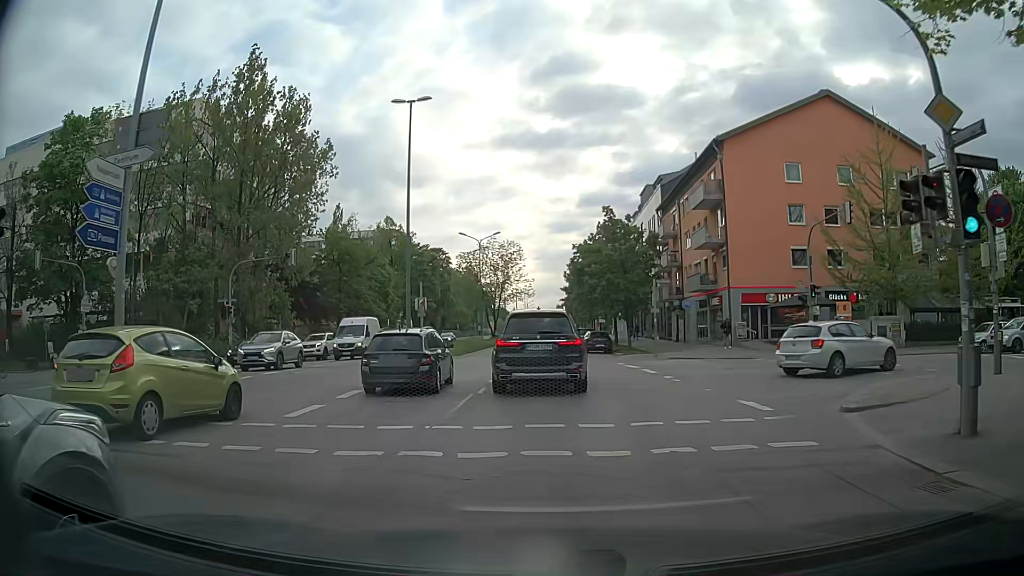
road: secondary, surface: asphalt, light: Day
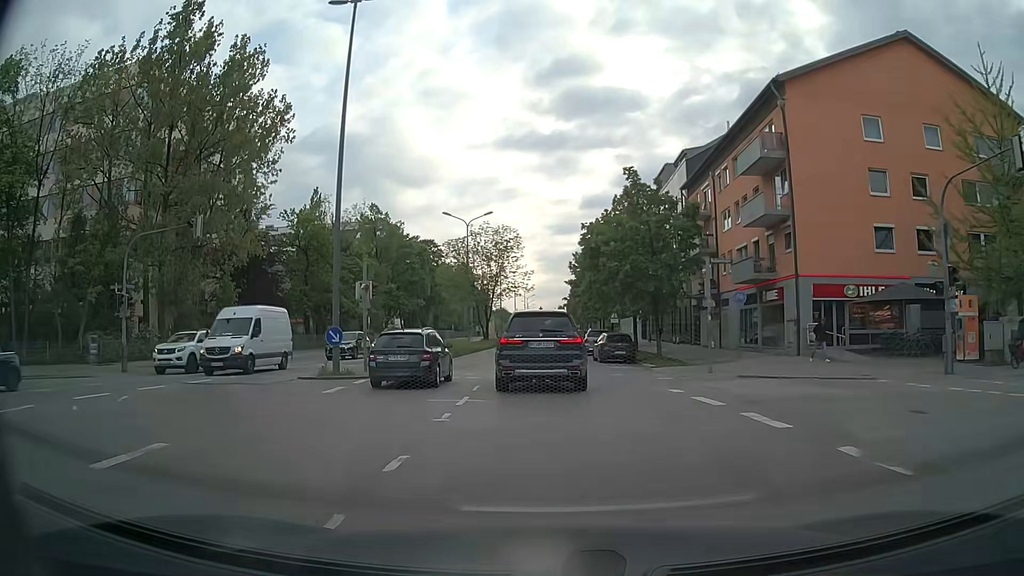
(-0.1, +11.9) m; -1°
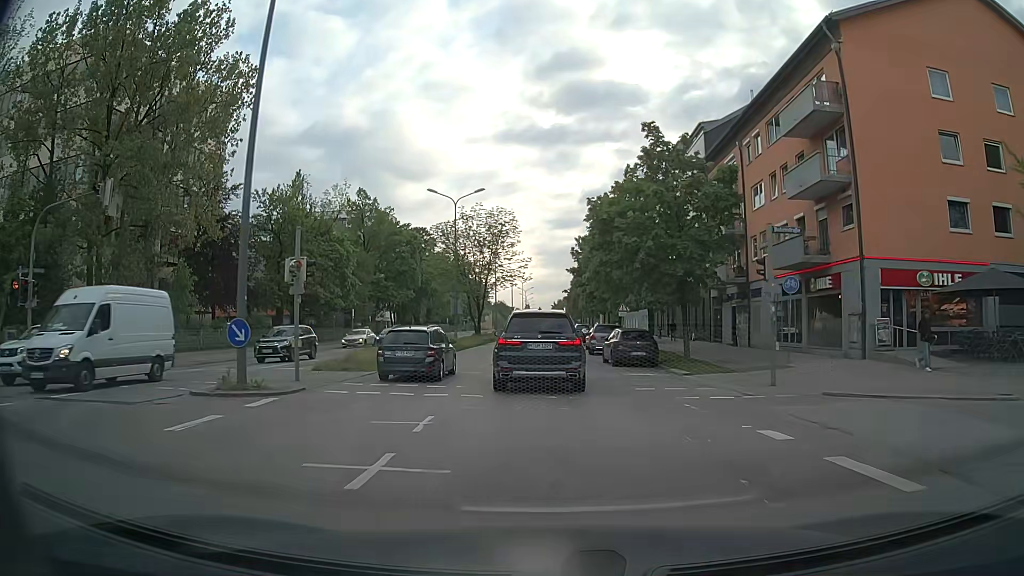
(0.0, +6.7) m; 0°
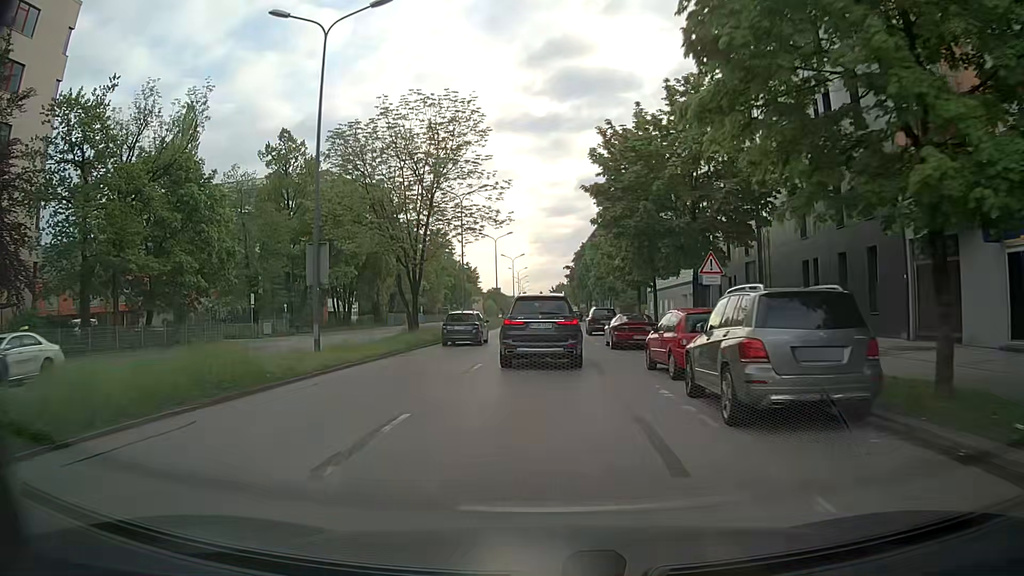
(+0.1, +27.5) m; +1°
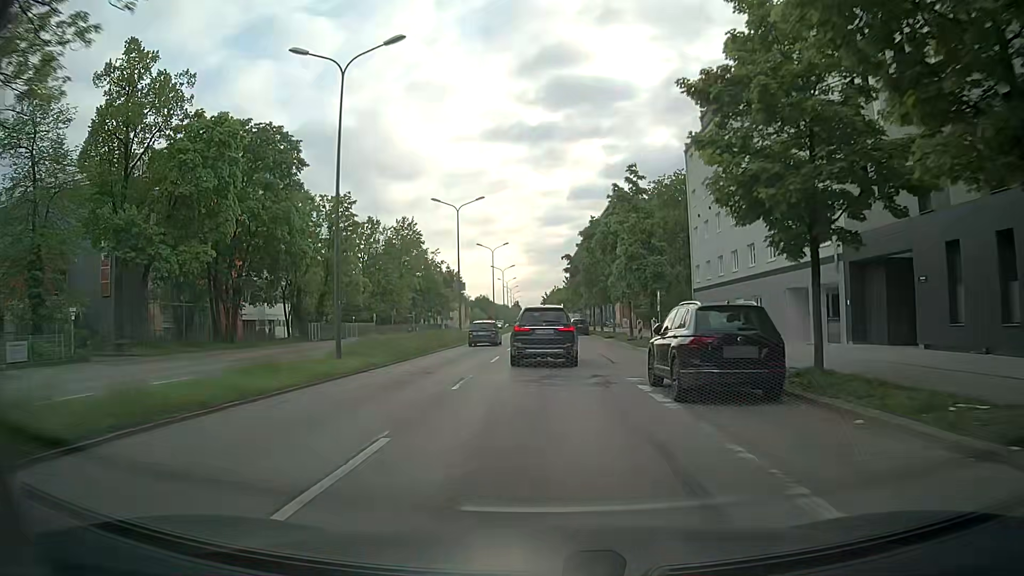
(+0.1, +28.3) m; 0°
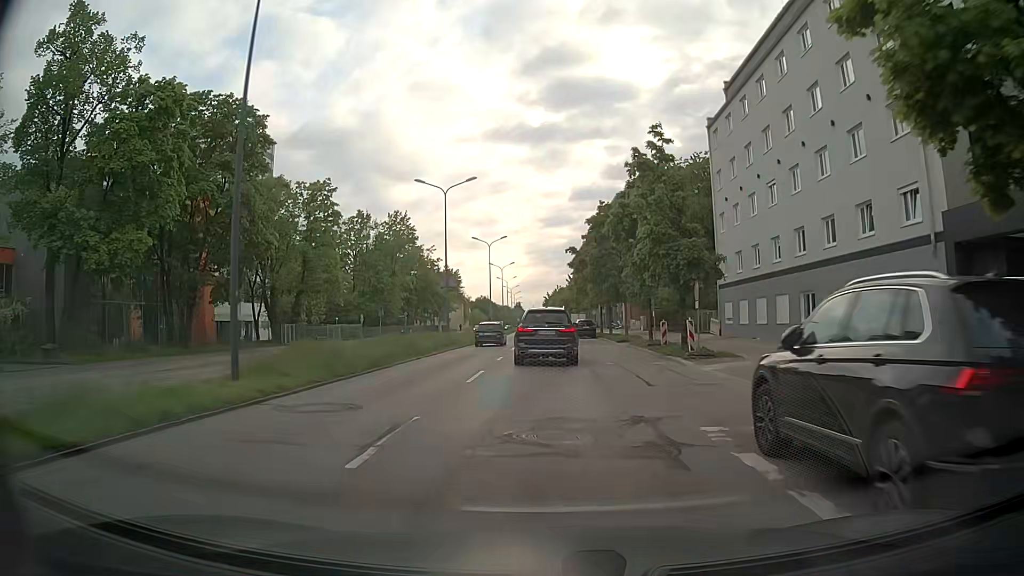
(0.0, +7.3) m; +1°
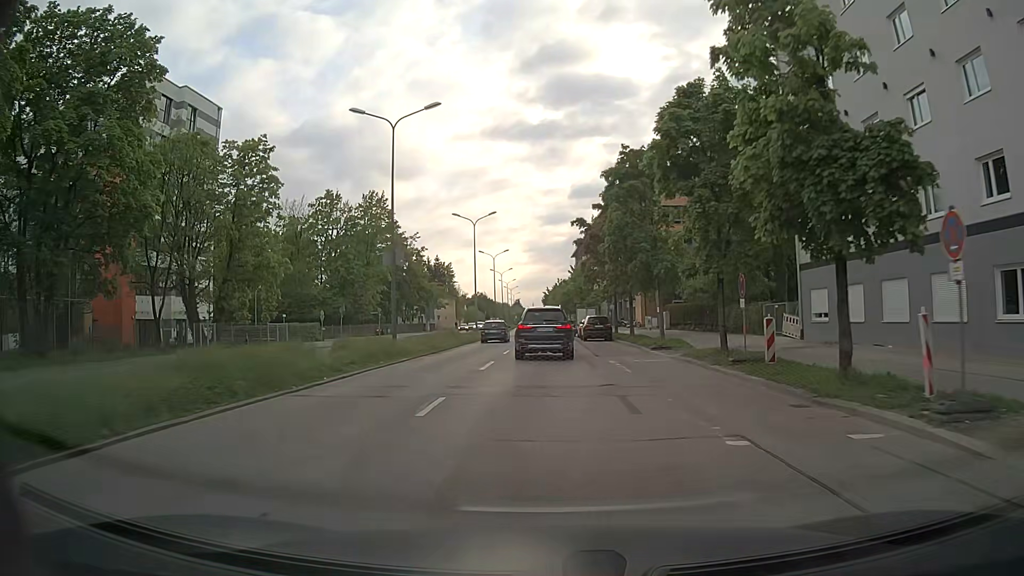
(0.0, +15.0) m; 0°
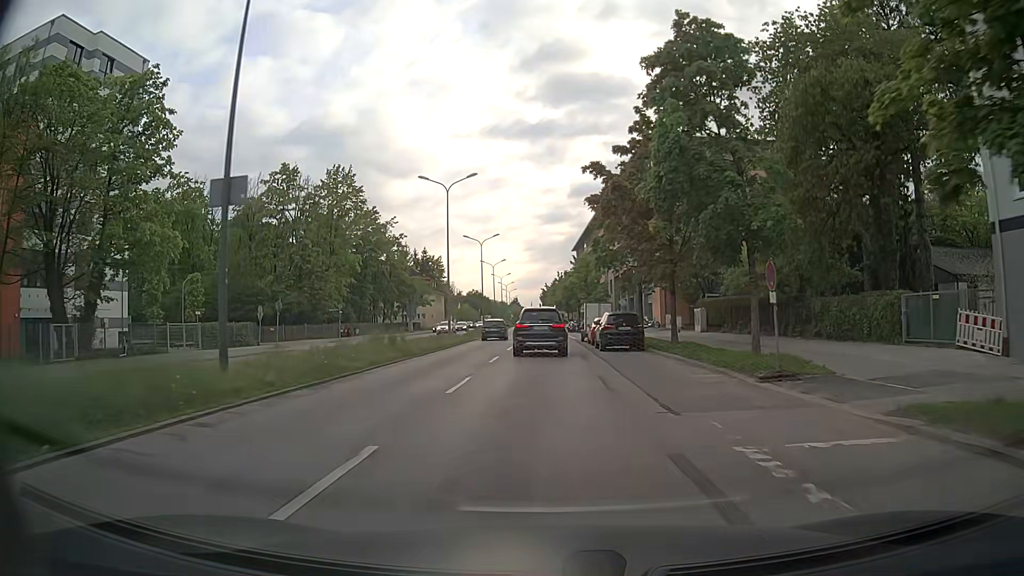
(0.0, +15.2) m; 0°
(0, +10) (0, +20) (0, +30) (0, +40) (0, +50) (0, +60) (0, +70) (-1, +80) (-1, +90) (-1, +100) m
